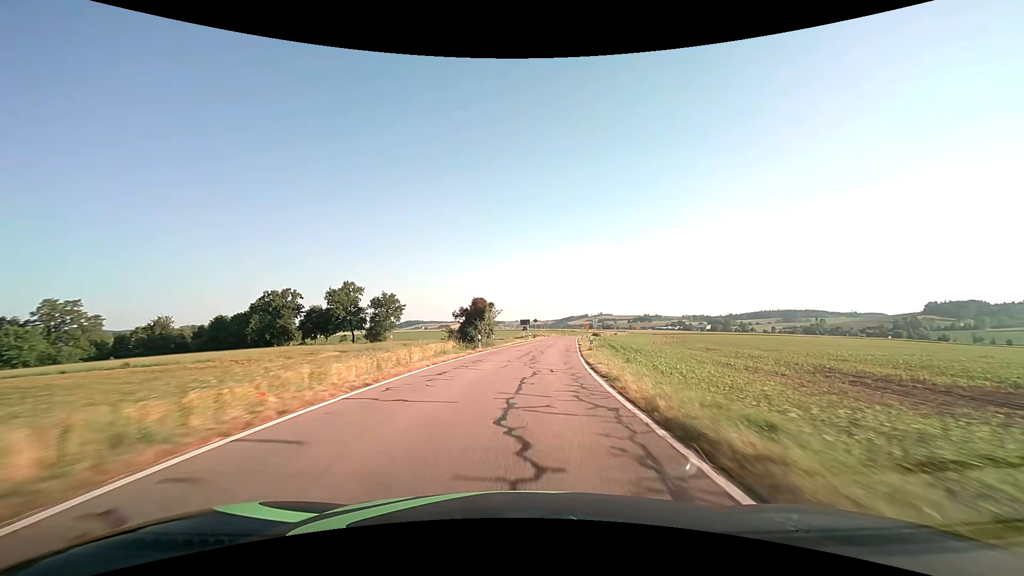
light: Day
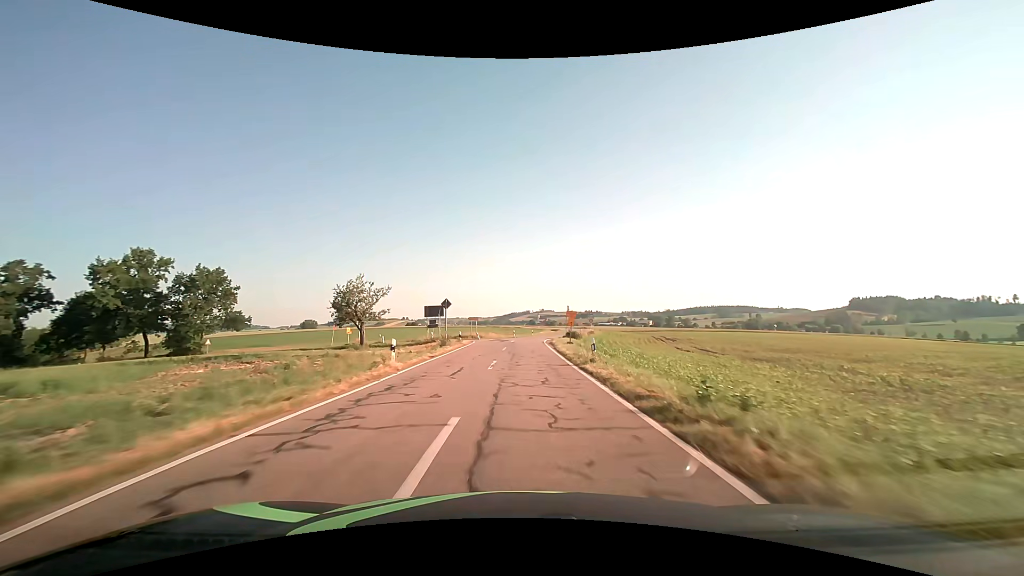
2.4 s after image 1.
(+4.0, +50.9) m; +7°
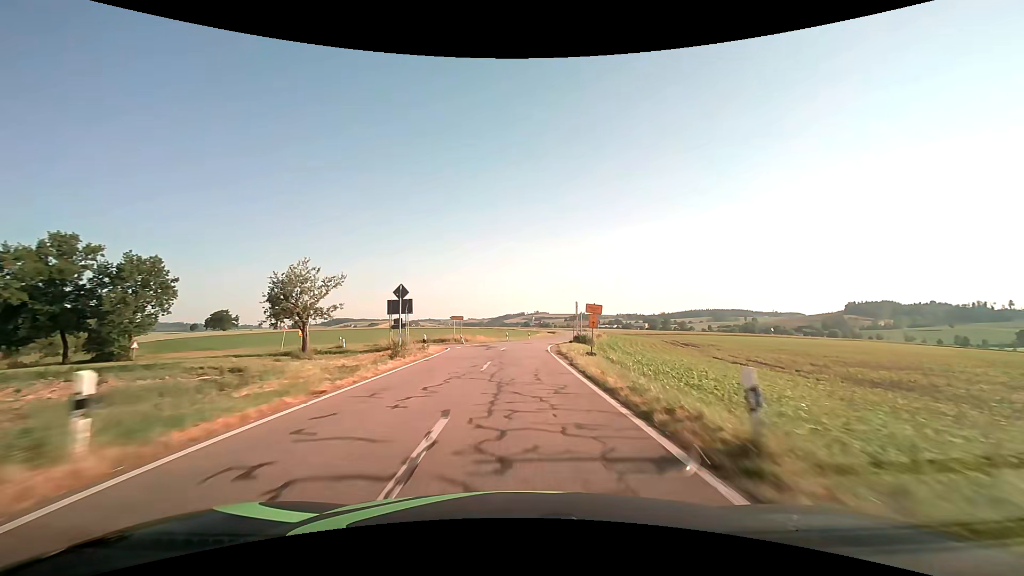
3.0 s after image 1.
(0.0, +12.4) m; 0°
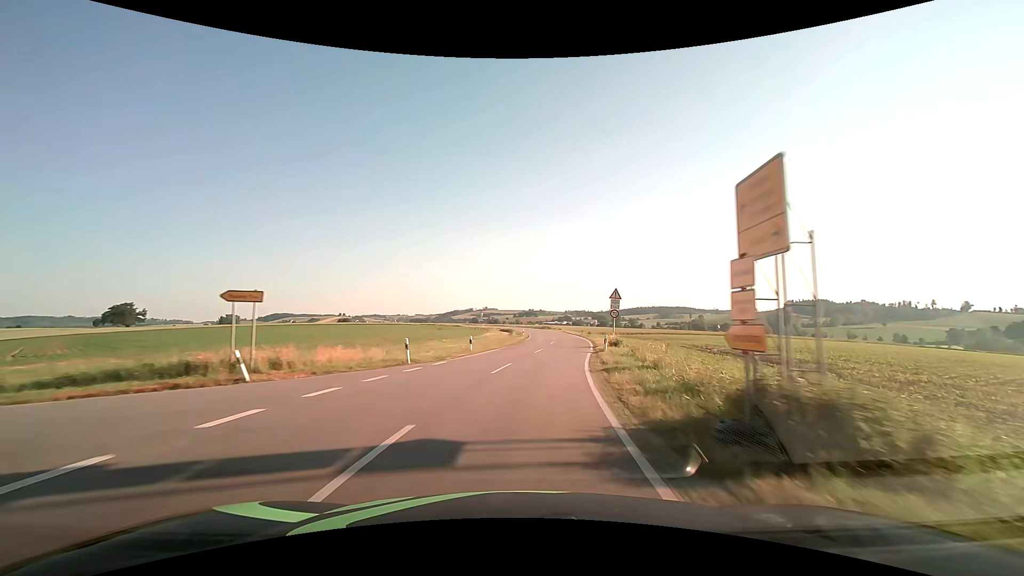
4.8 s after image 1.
(+1.0, +36.4) m; +5°
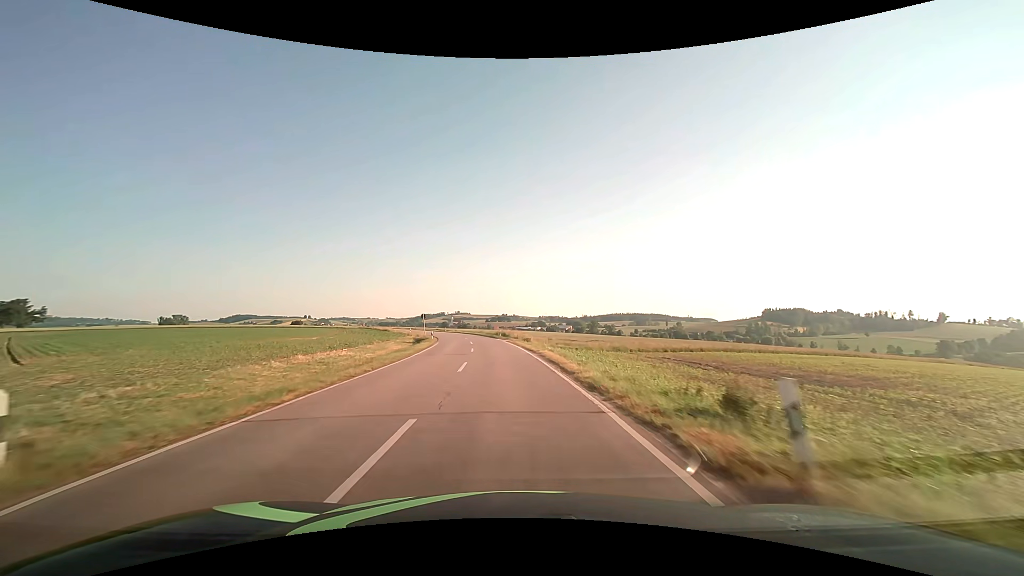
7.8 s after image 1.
(+6.0, +58.9) m; +4°
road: secondary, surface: asphalt
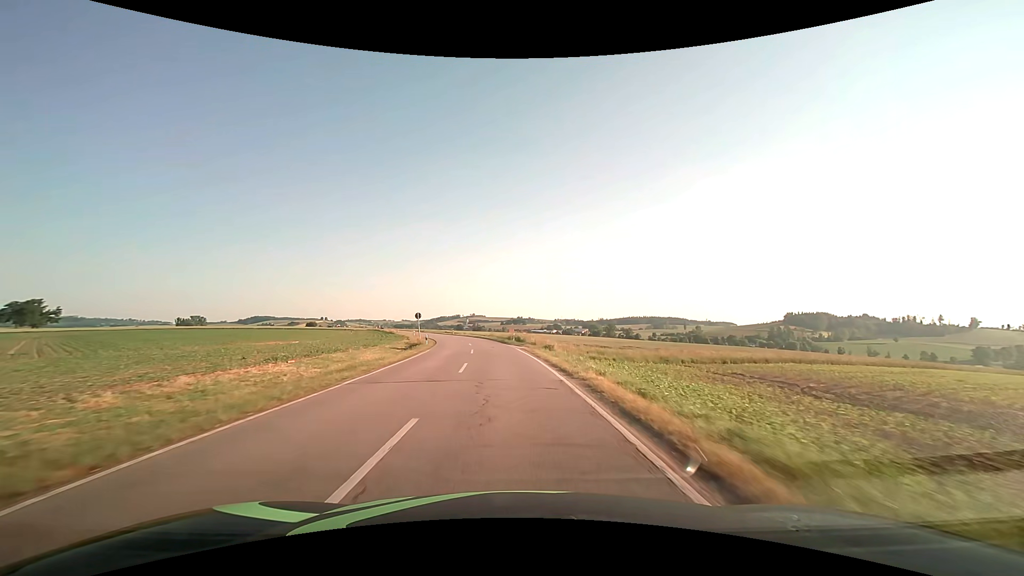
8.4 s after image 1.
(-0.2, +11.7) m; -2°
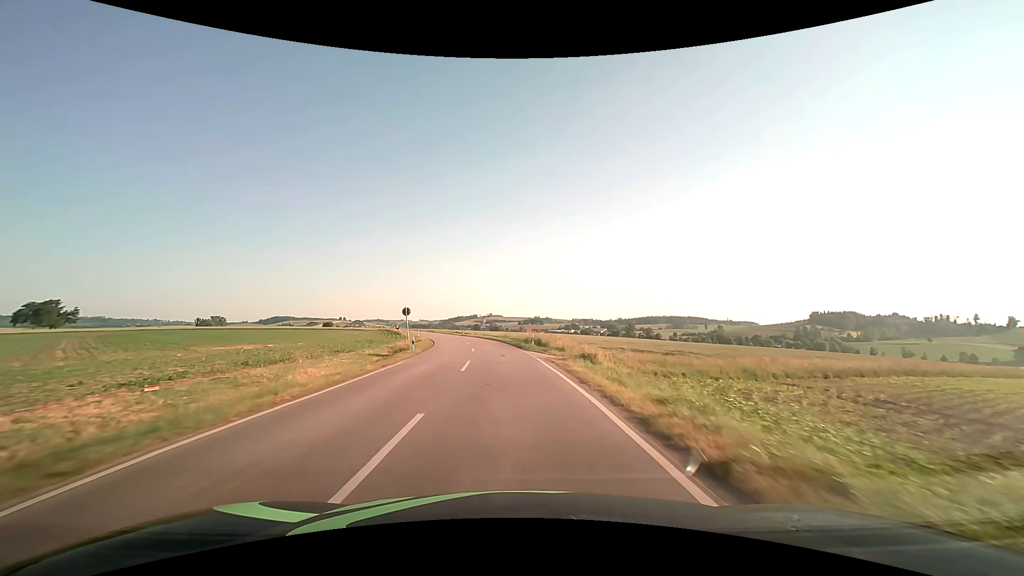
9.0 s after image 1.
(-0.2, +11.7) m; -2°
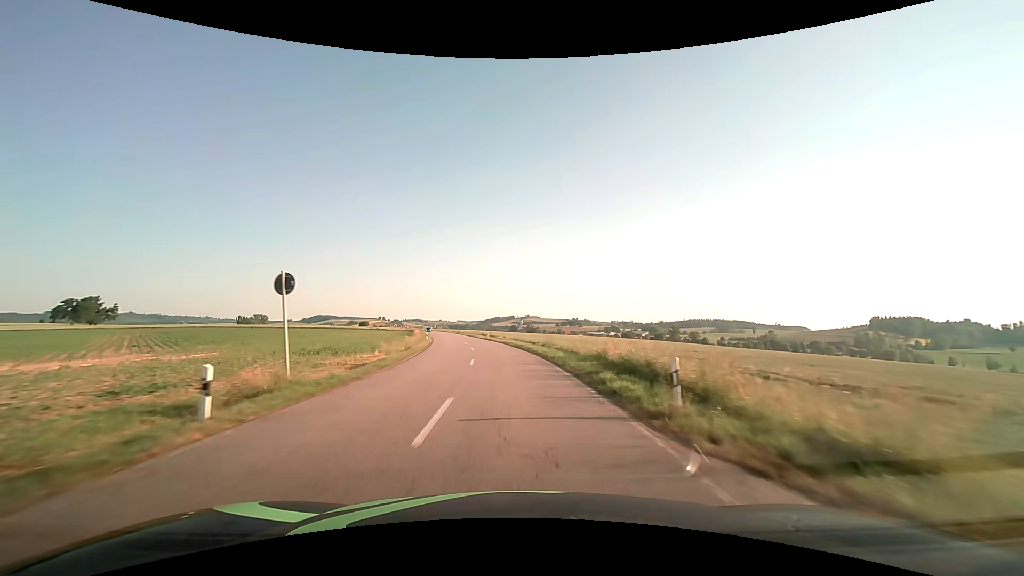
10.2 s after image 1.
(-0.9, +23.4) m; -4°
(0, +10) (-1, +20) (-2, +30) (-3, +40) (-4, +50) (-6, +60) (-7, +70) (-9, +79) (-11, +89) (-13, +99) m
